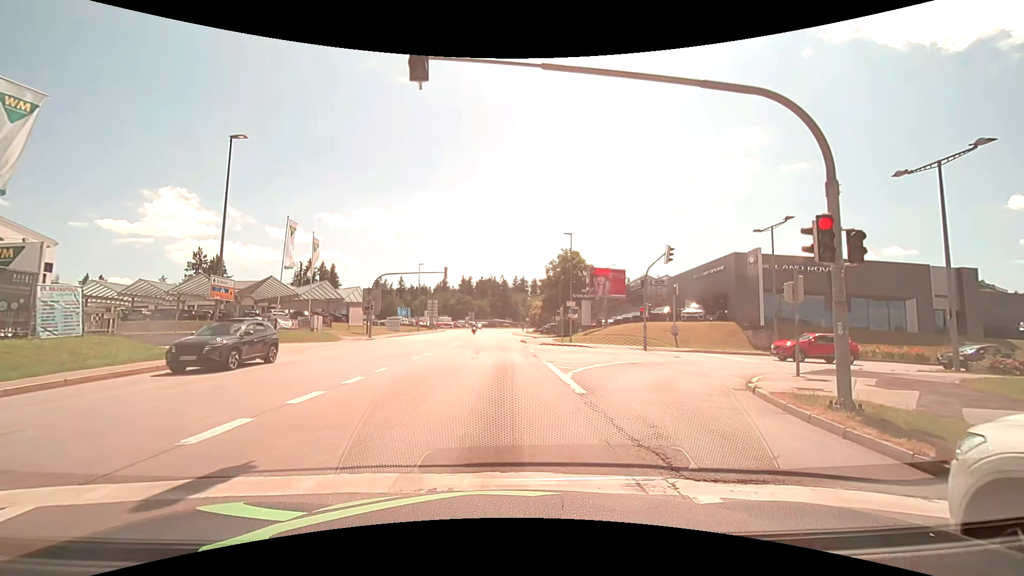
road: tertiary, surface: asphalt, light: Day
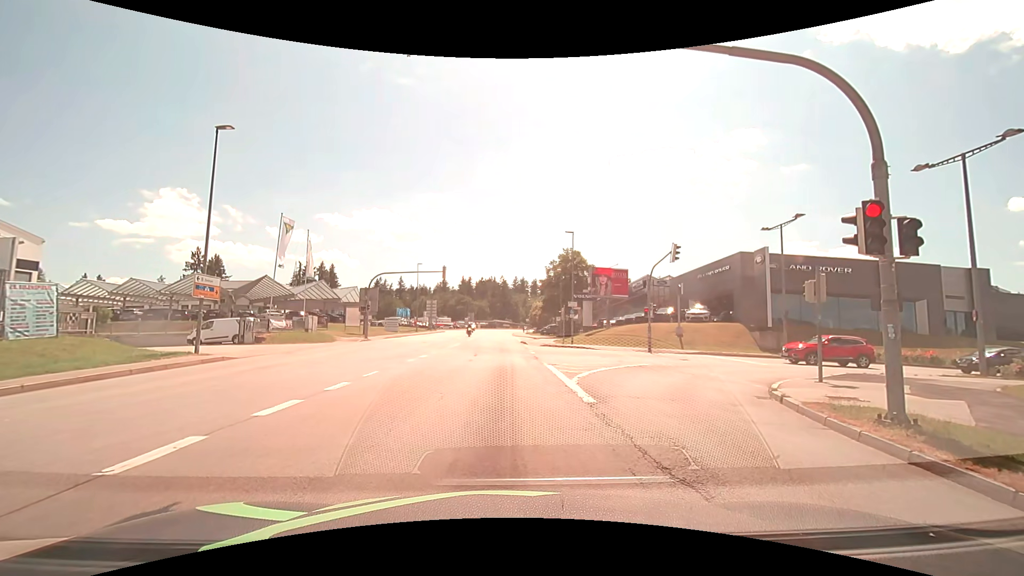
(0.0, +1.0) m; -2°
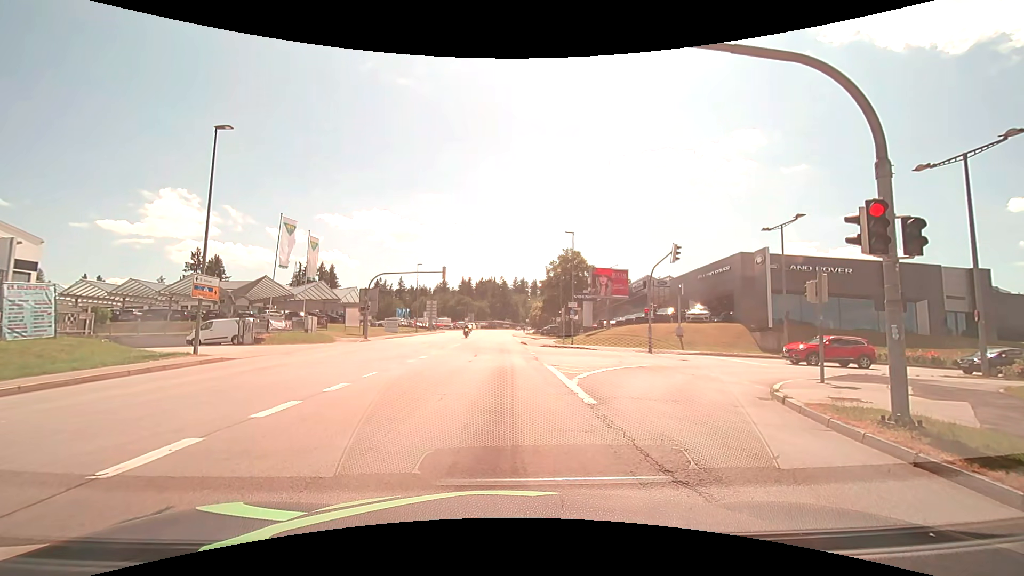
(0.0, +0.1) m; 0°
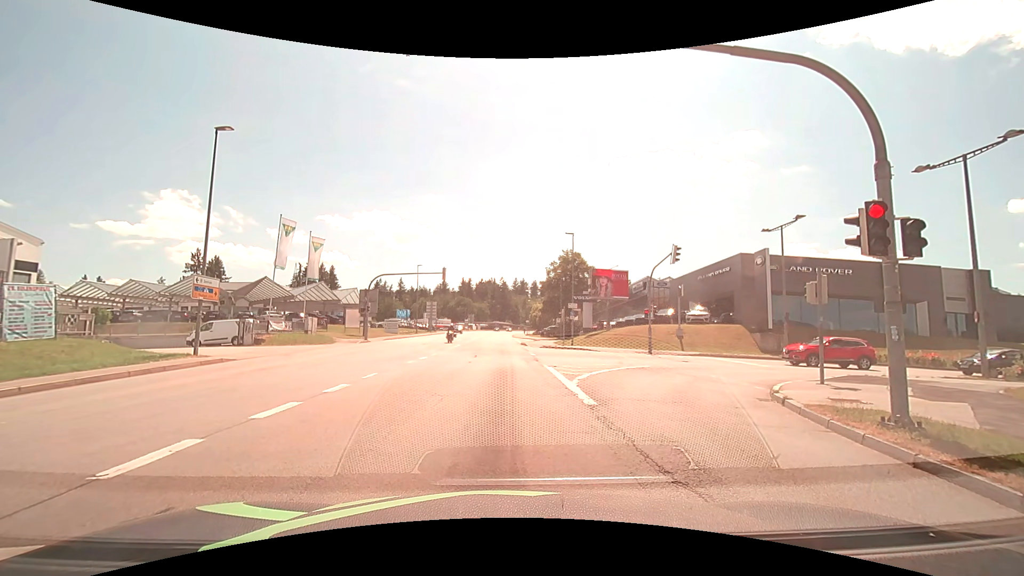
(0.0, +0.1) m; 0°
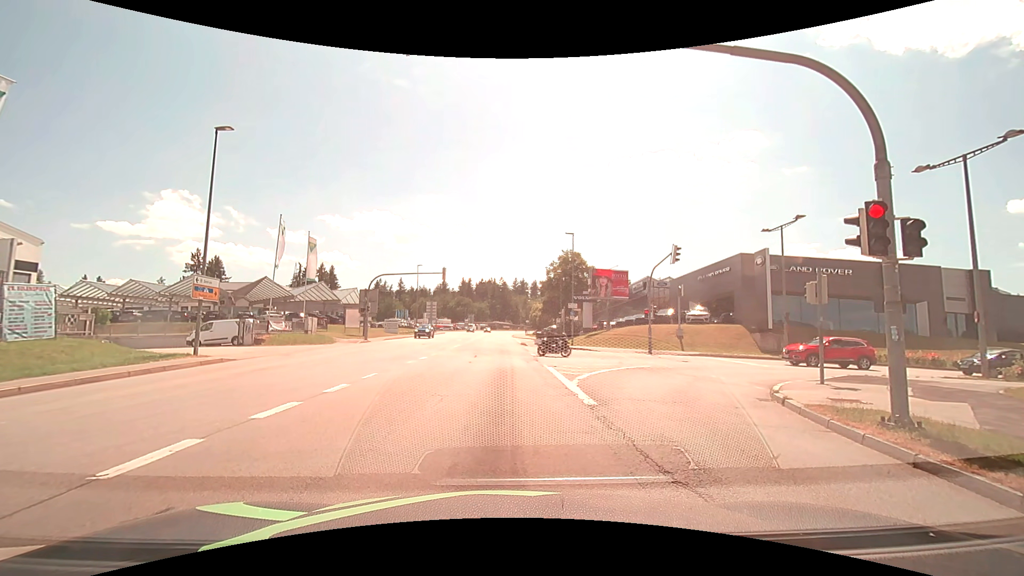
(0.0, 0.0) m; 0°
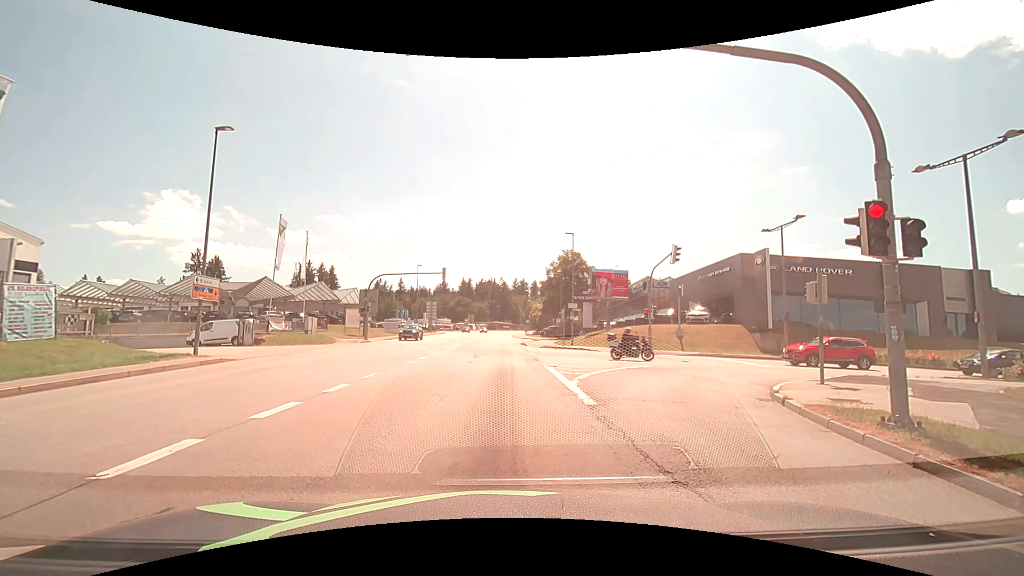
(0.0, 0.0) m; 0°
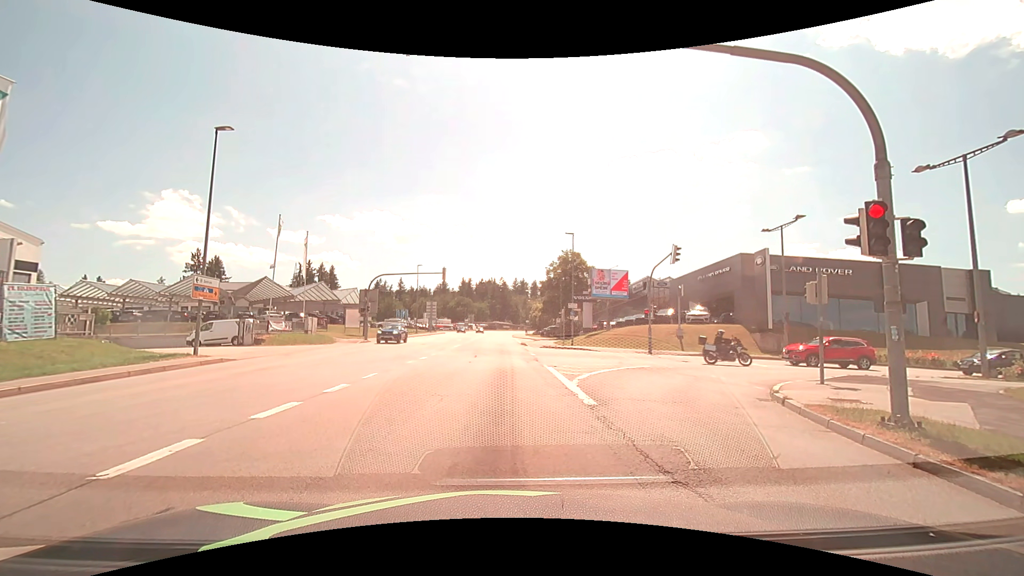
(0.0, 0.0) m; 0°
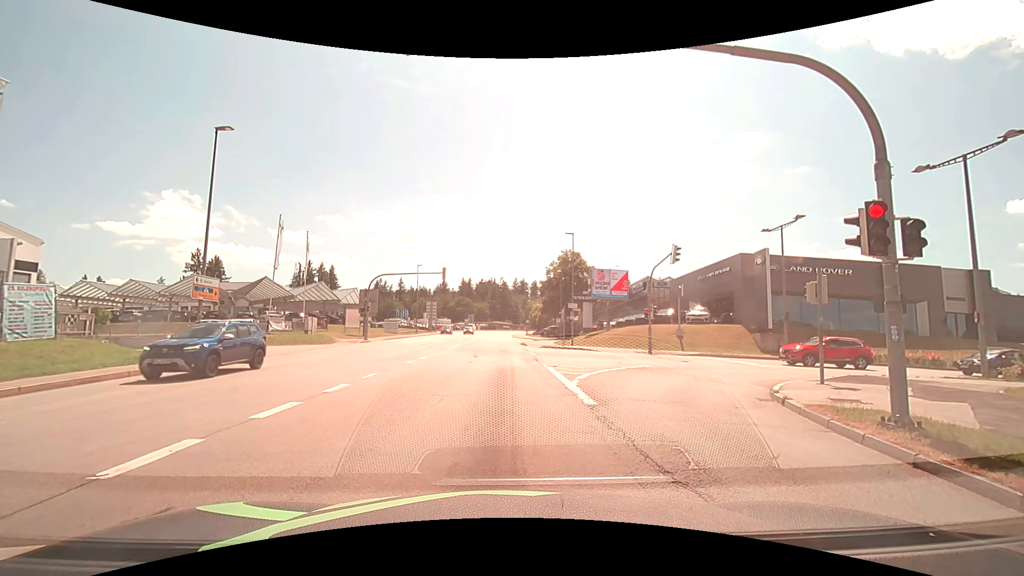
(0.0, 0.0) m; 0°
